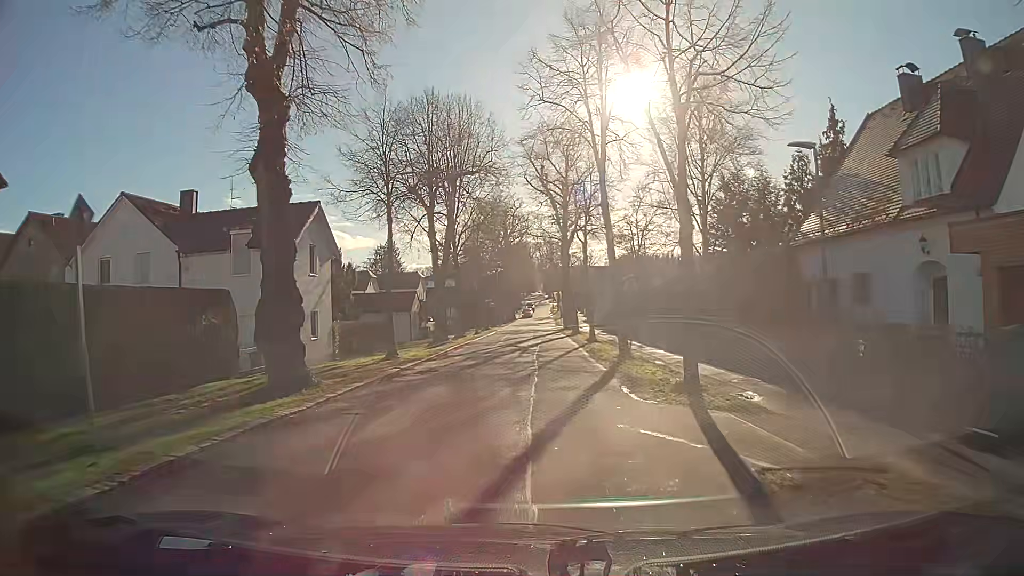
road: secondary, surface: asphalt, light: Day
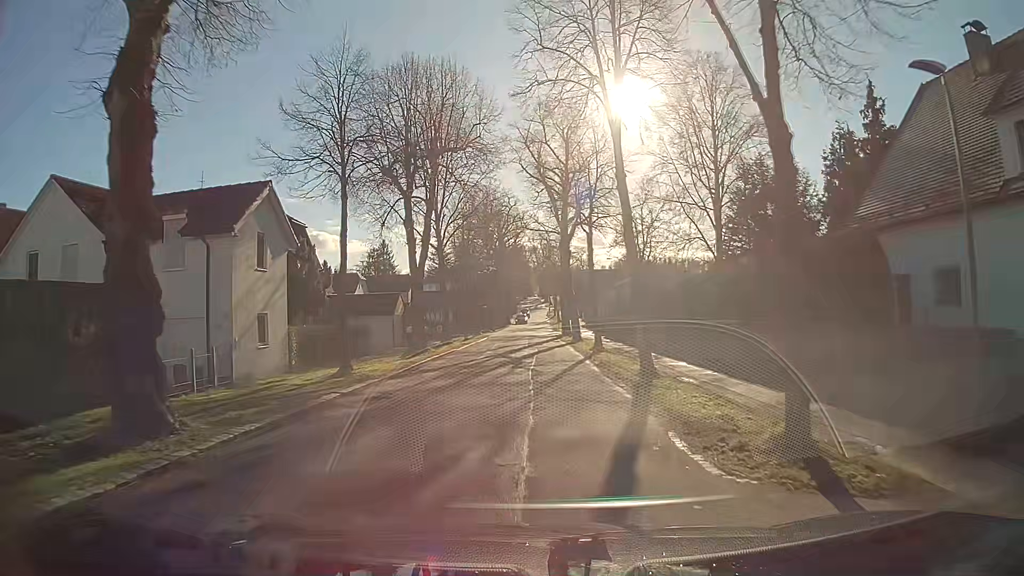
(0.0, +5.2) m; 0°
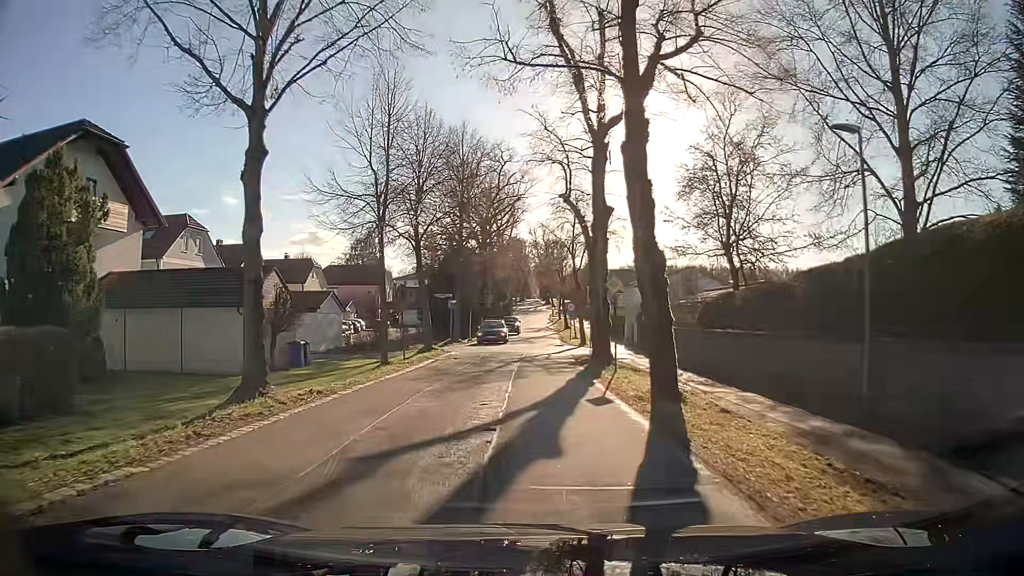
(0.0, +25.4) m; 0°
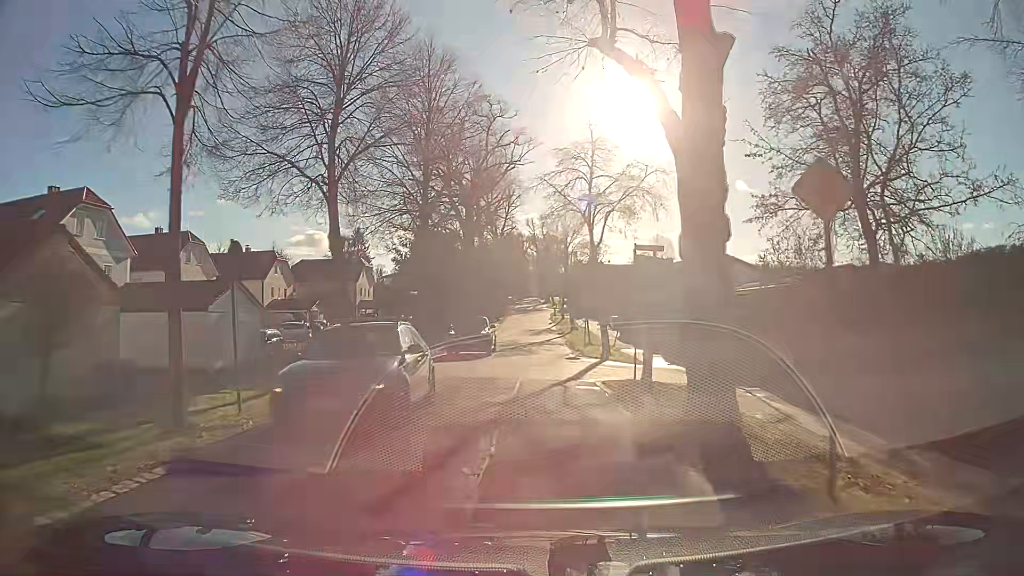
(-0.1, +13.5) m; -1°
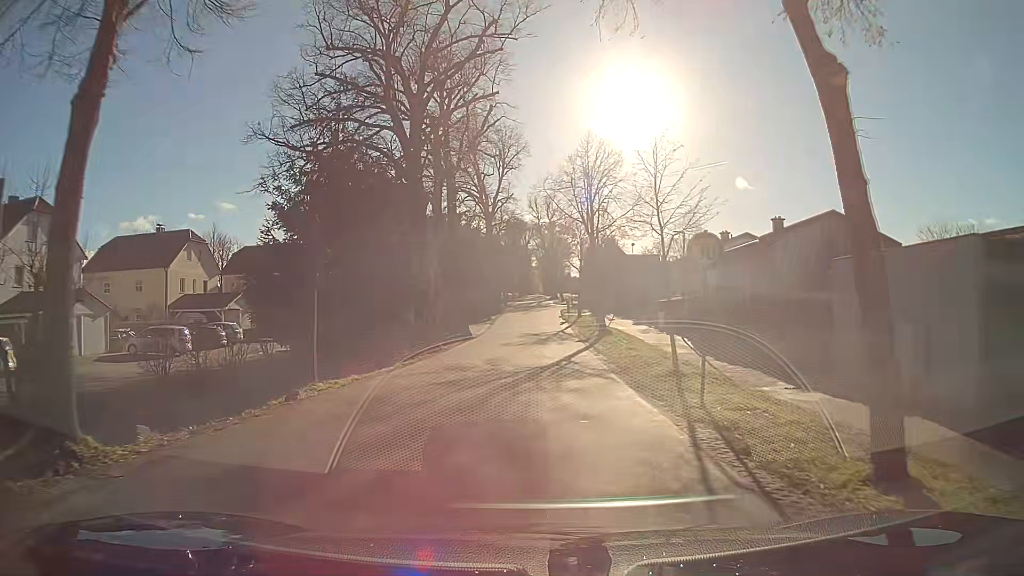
(+0.3, +23.0) m; +1°
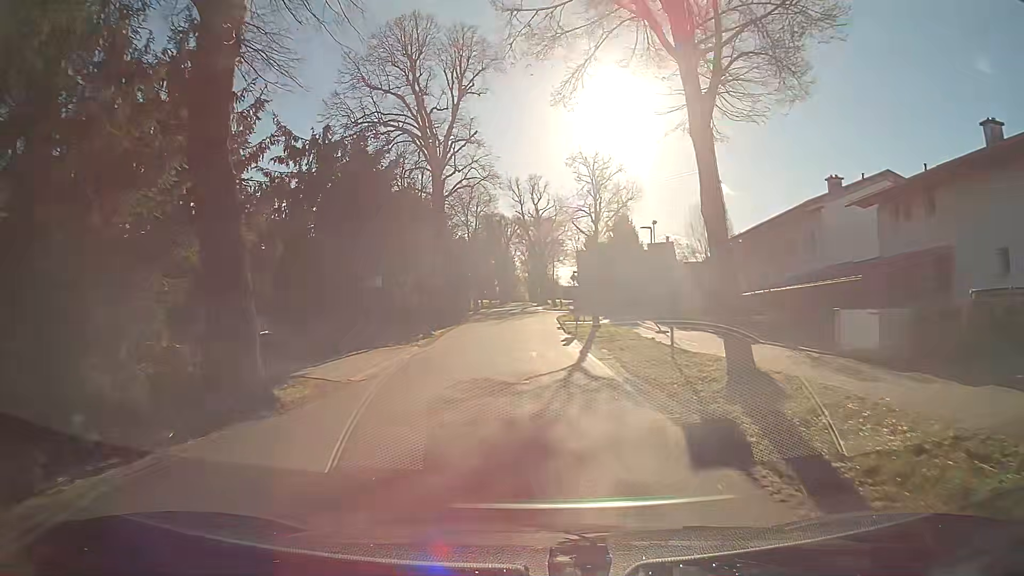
(+0.3, +26.2) m; +1°
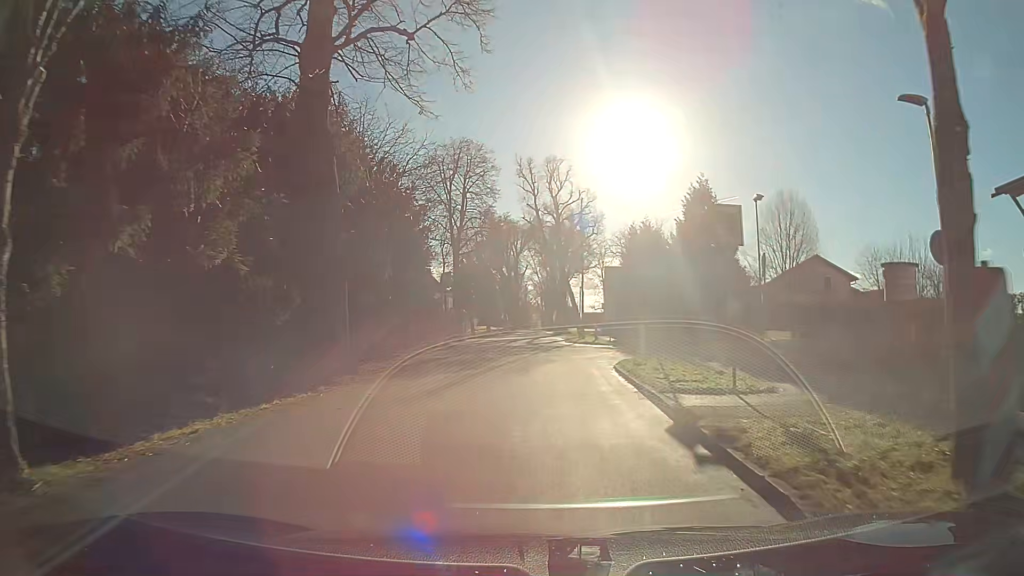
(-0.2, +26.1) m; -1°
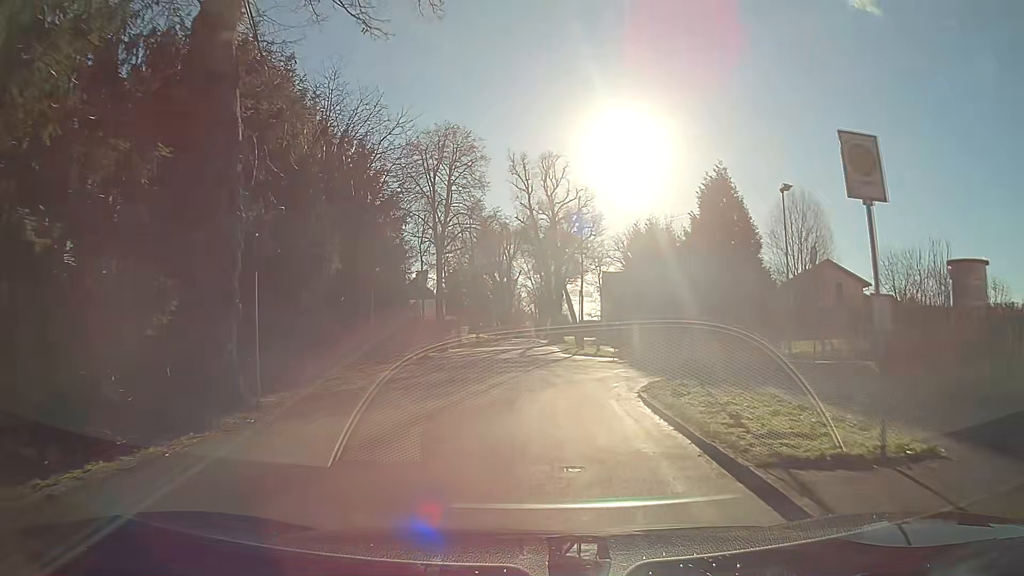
(0.0, +5.1) m; 0°
